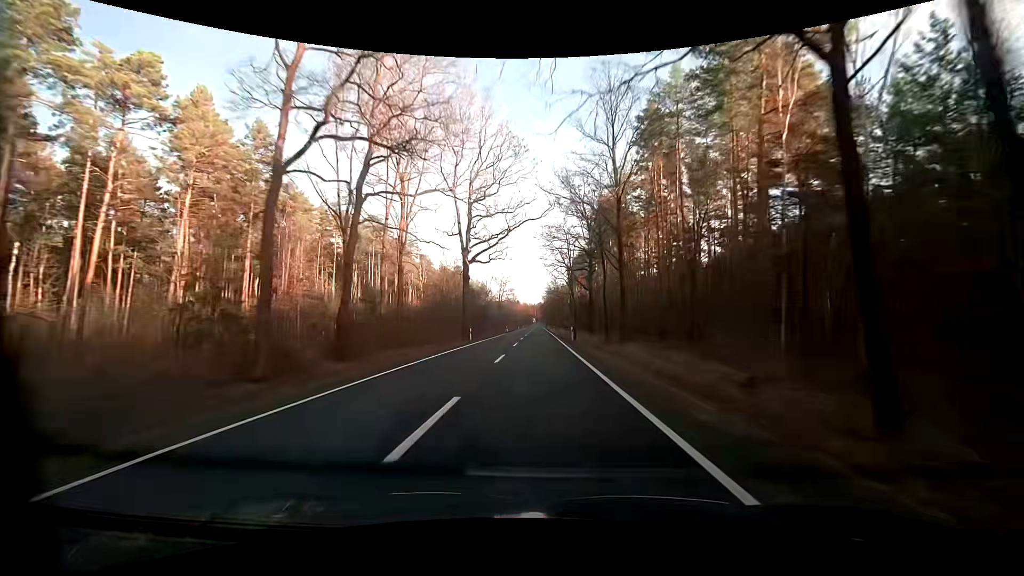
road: primary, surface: asphalt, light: Day
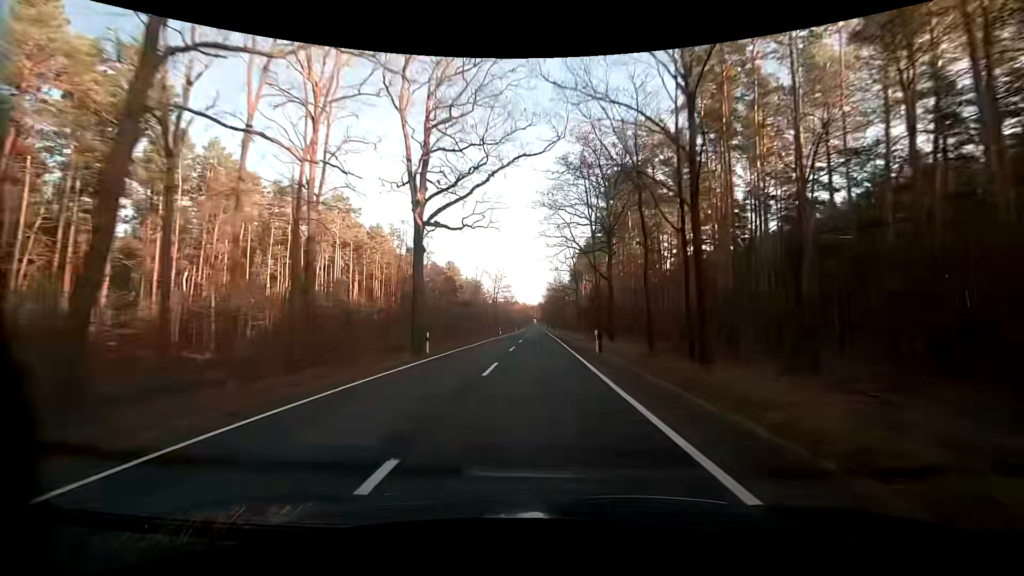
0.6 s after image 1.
(-0.1, +16.0) m; 0°
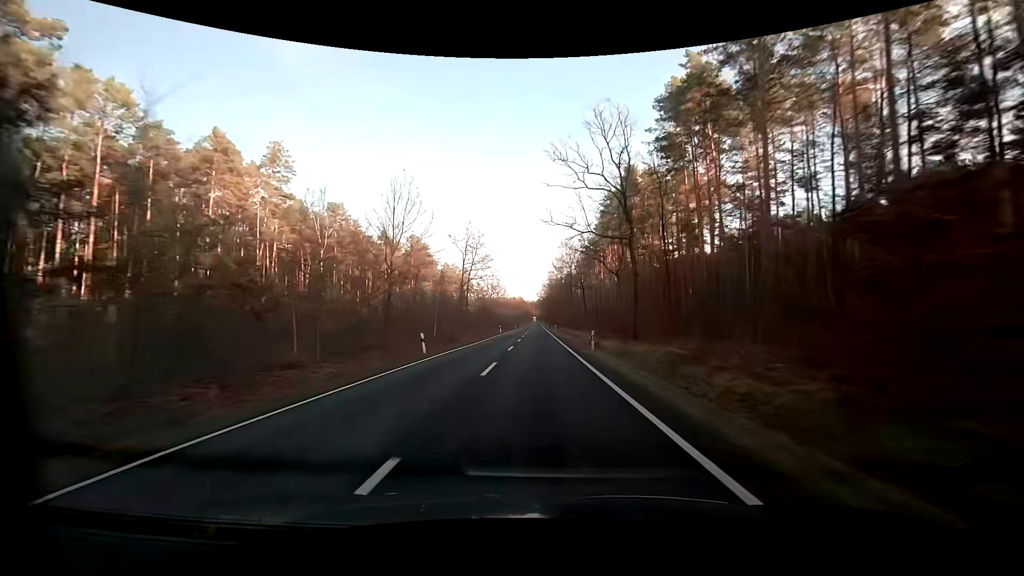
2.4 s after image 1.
(-0.2, +48.1) m; 0°
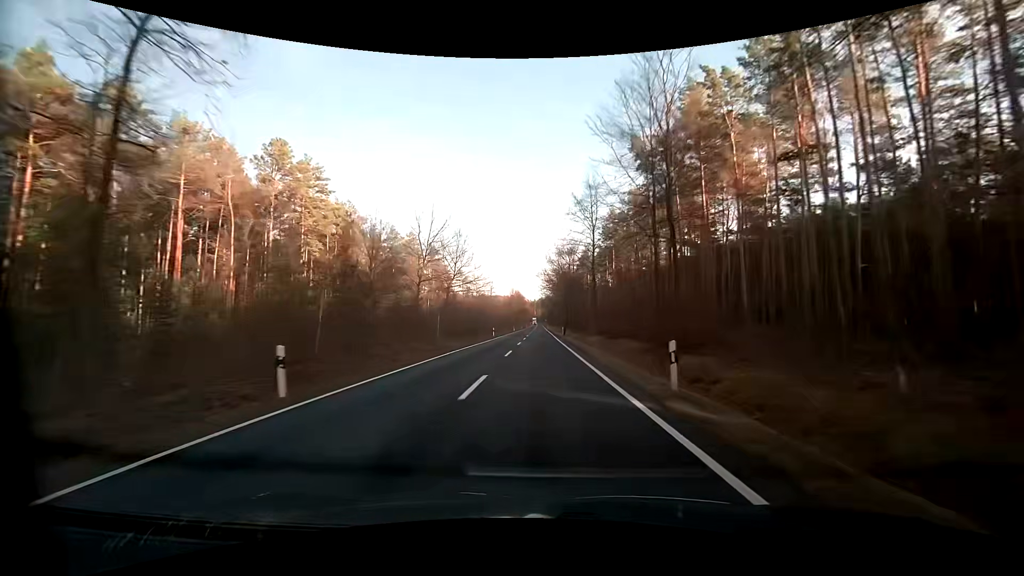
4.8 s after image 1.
(-0.3, +64.2) m; 0°
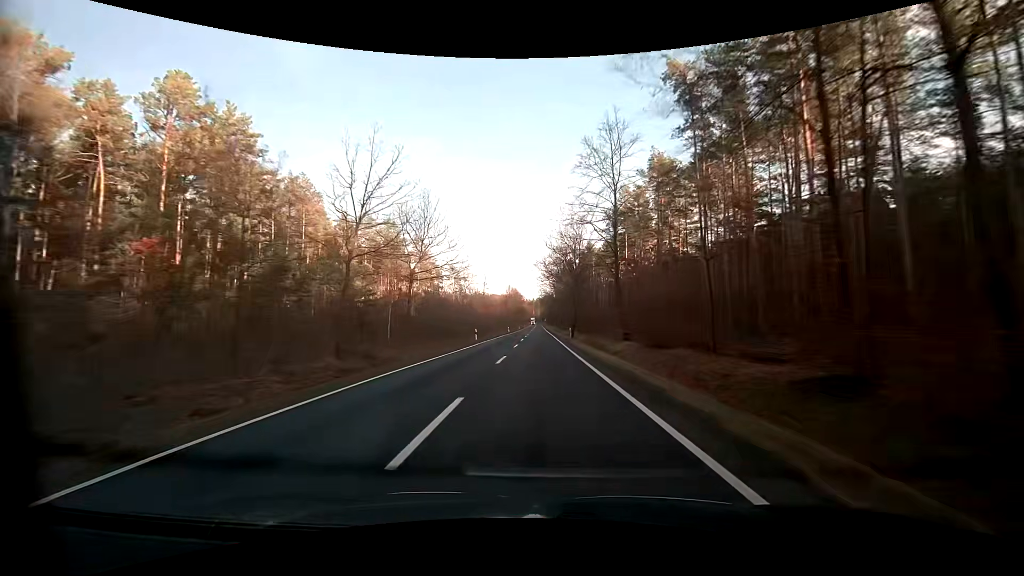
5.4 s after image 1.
(-0.2, +16.0) m; -1°
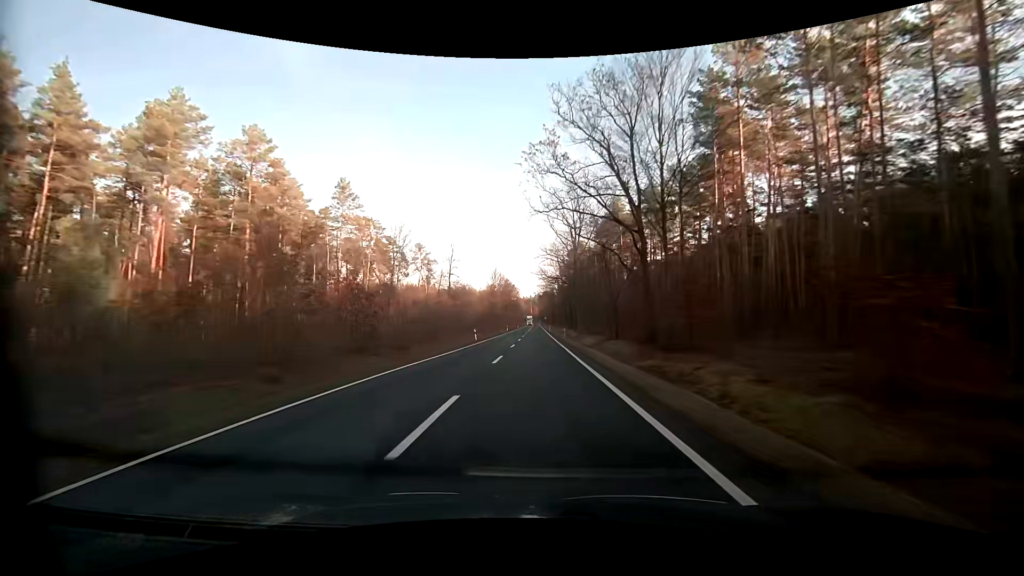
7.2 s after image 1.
(+0.2, +48.0) m; 0°
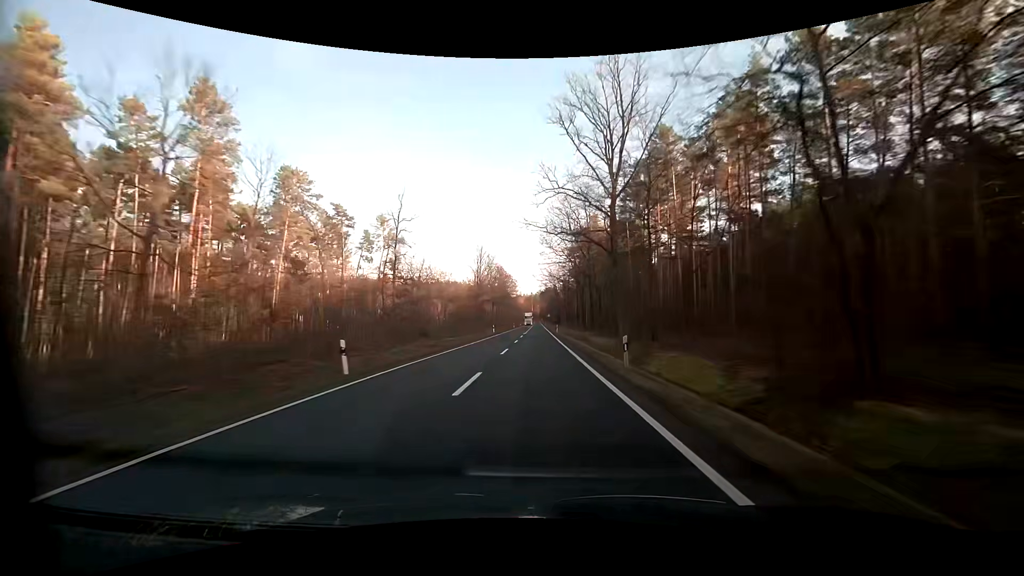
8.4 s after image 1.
(-0.1, +31.9) m; 0°
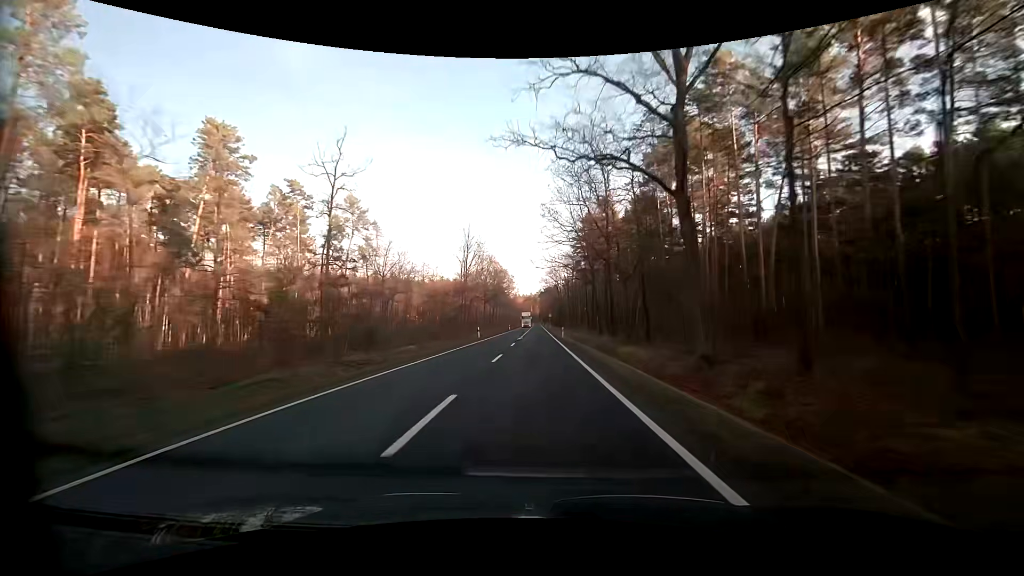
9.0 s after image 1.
(0.0, +16.0) m; 0°
(0, +10) (0, +20) (0, +30) (0, +40) (0, +50) (0, +60) (0, +70) (0, +80) (0, +90) (0, +100) m
